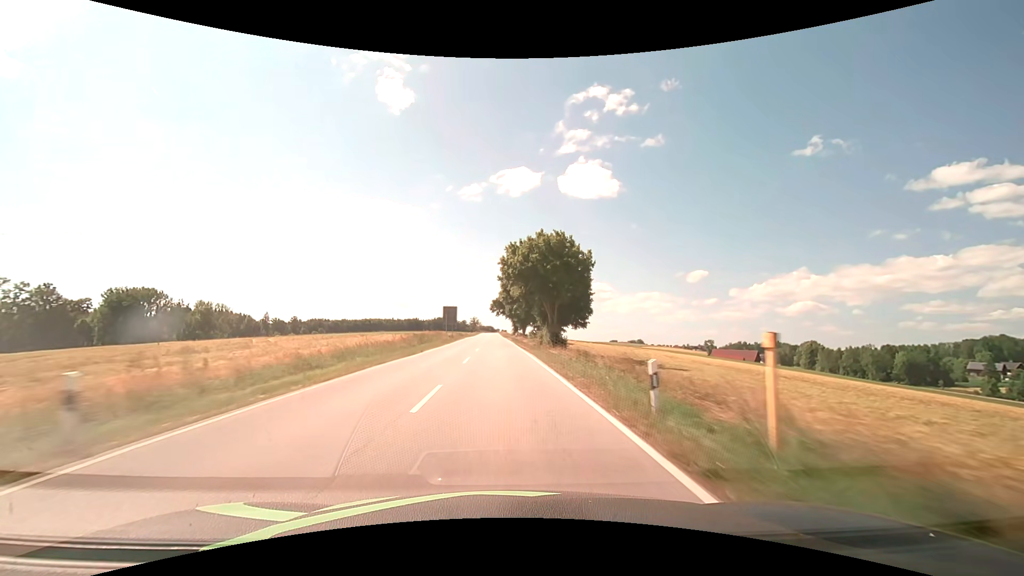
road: secondary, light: Day
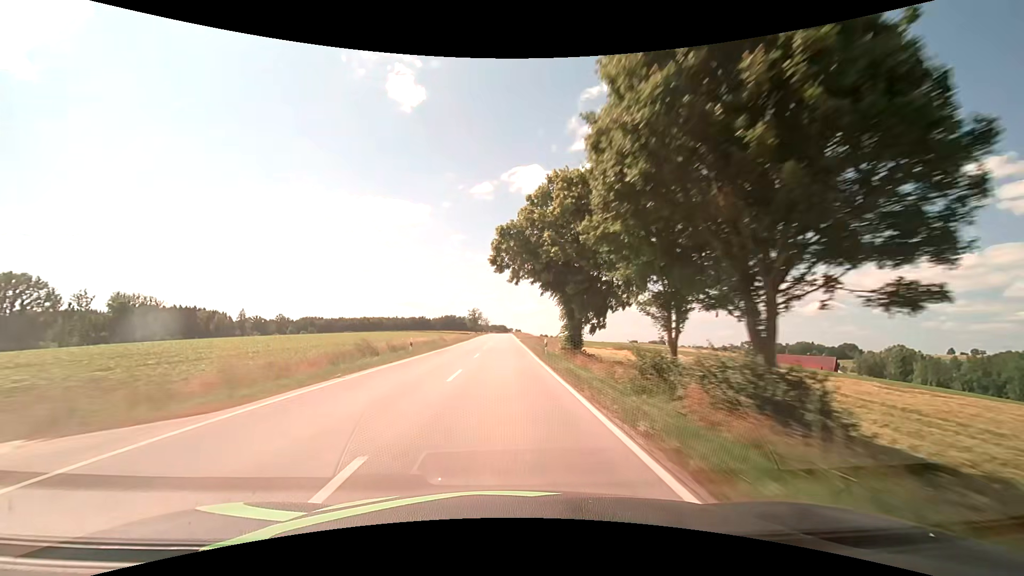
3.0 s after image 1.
(-1.9, +79.0) m; -2°
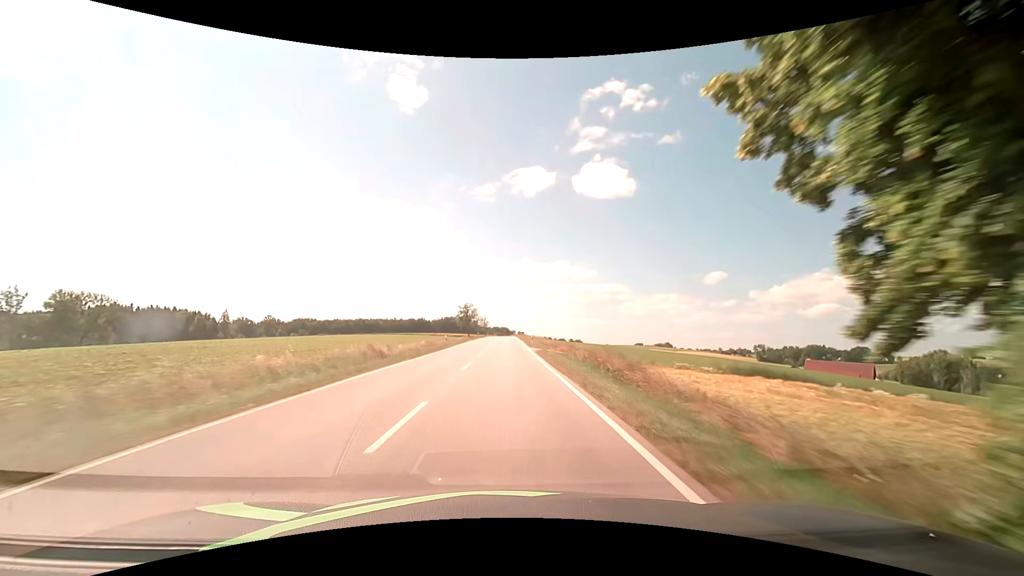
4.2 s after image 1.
(0.0, +31.6) m; 0°
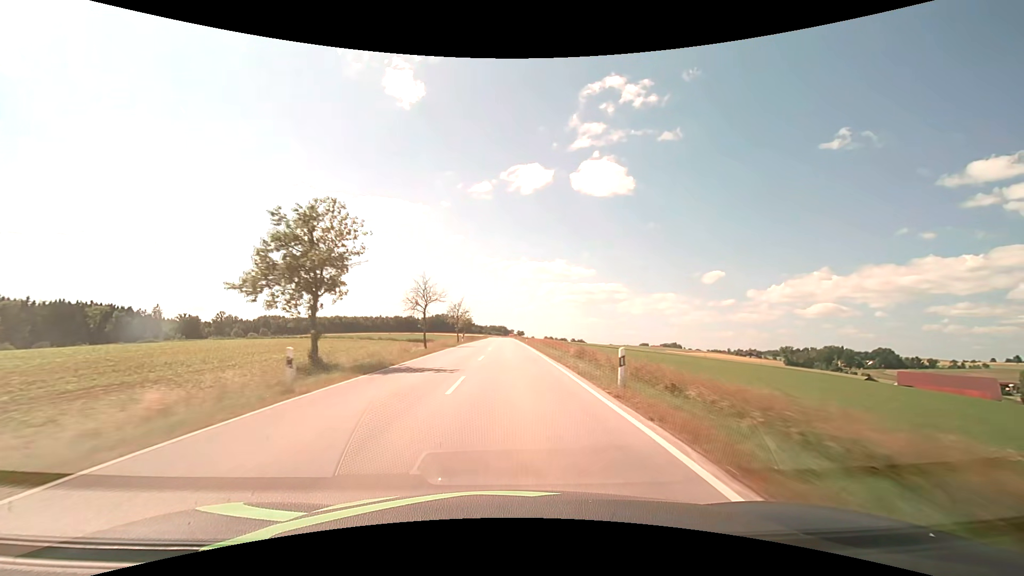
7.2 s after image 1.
(+0.1, +79.0) m; 0°
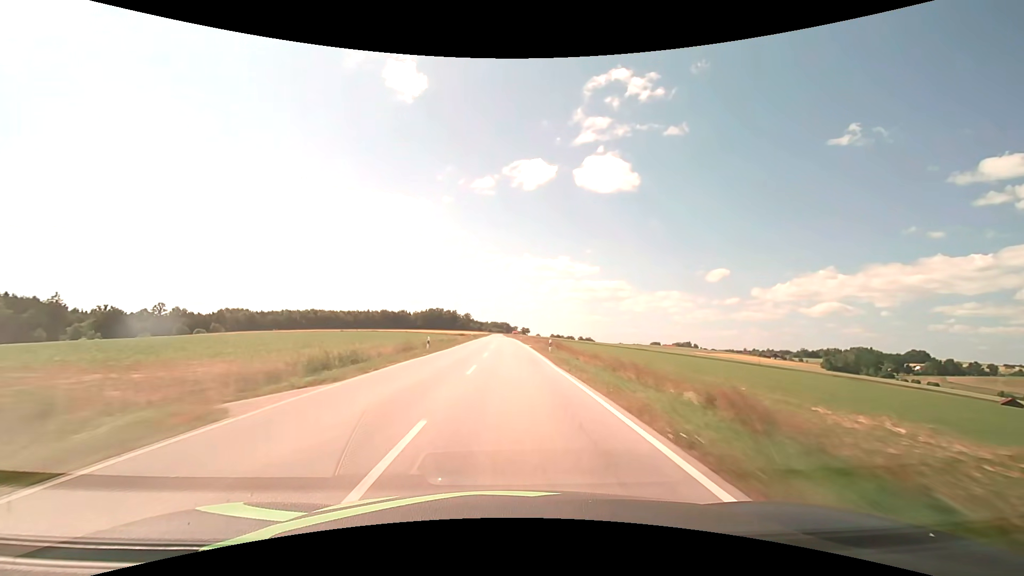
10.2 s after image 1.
(+0.1, +79.1) m; 0°
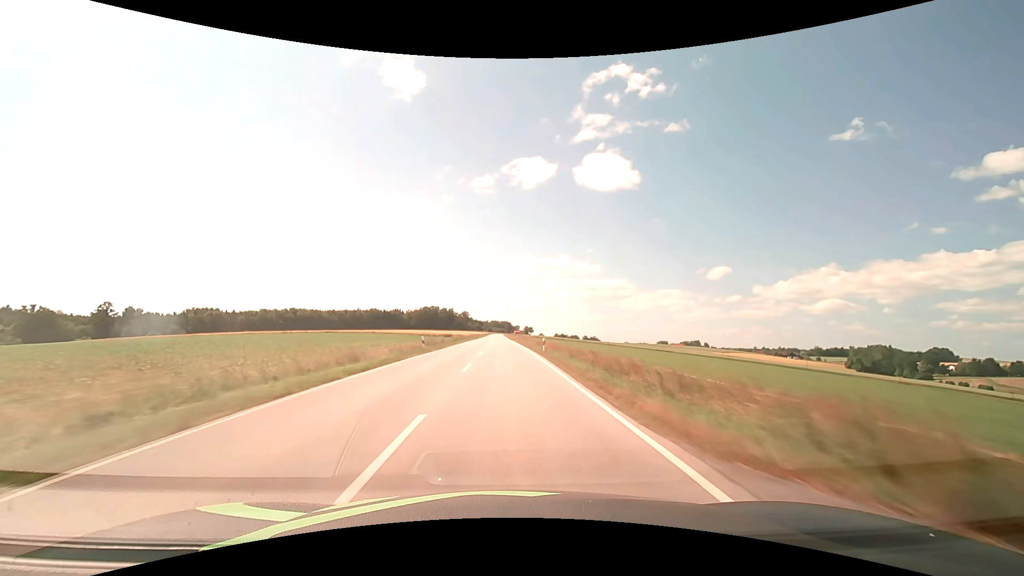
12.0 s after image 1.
(+0.1, +47.6) m; 0°
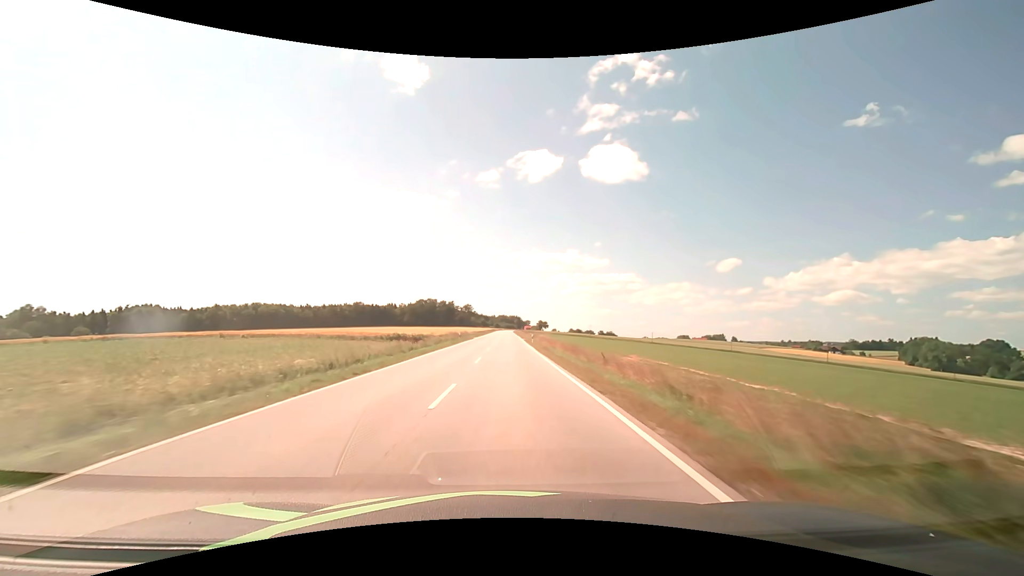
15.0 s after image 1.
(-0.9, +79.3) m; -1°
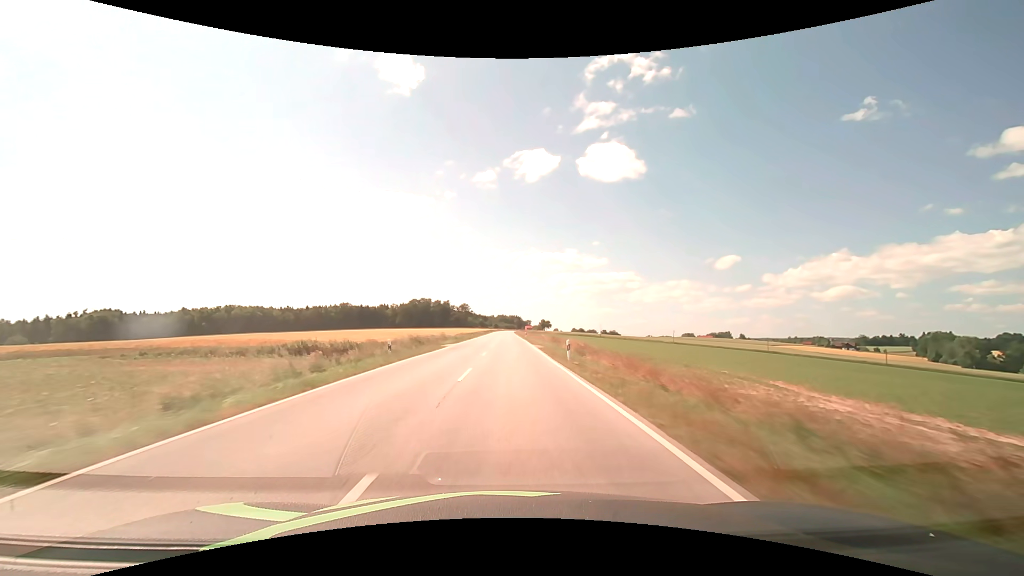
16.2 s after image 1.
(0.0, +31.8) m; 0°
